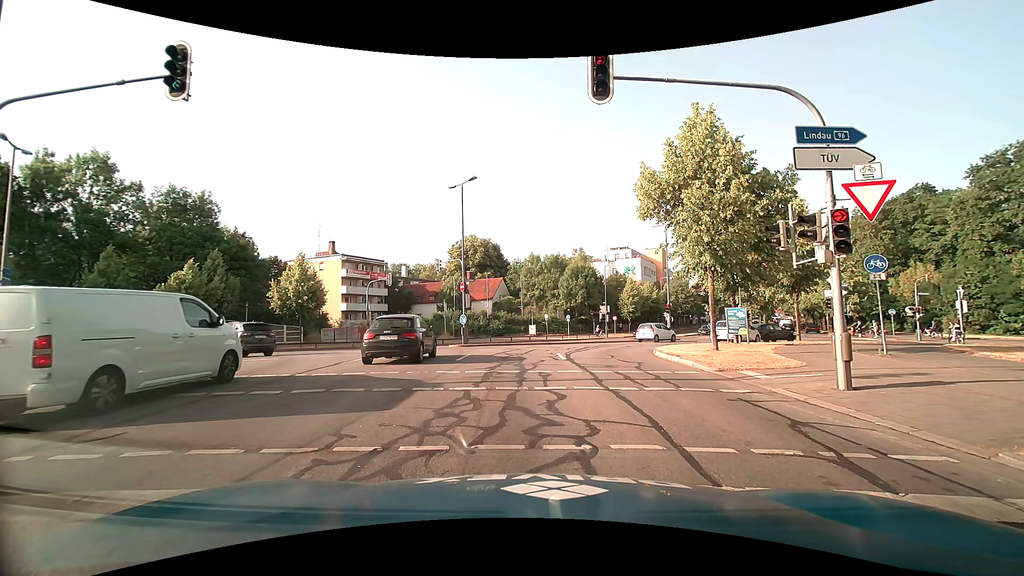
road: secondary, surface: asphalt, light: Day
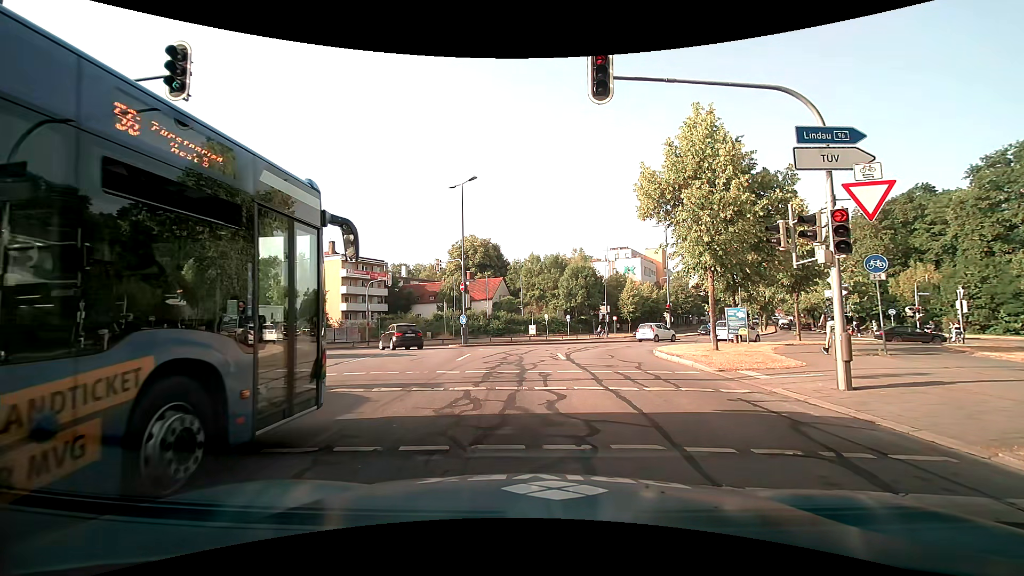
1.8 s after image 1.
(0.0, 0.0) m; 0°
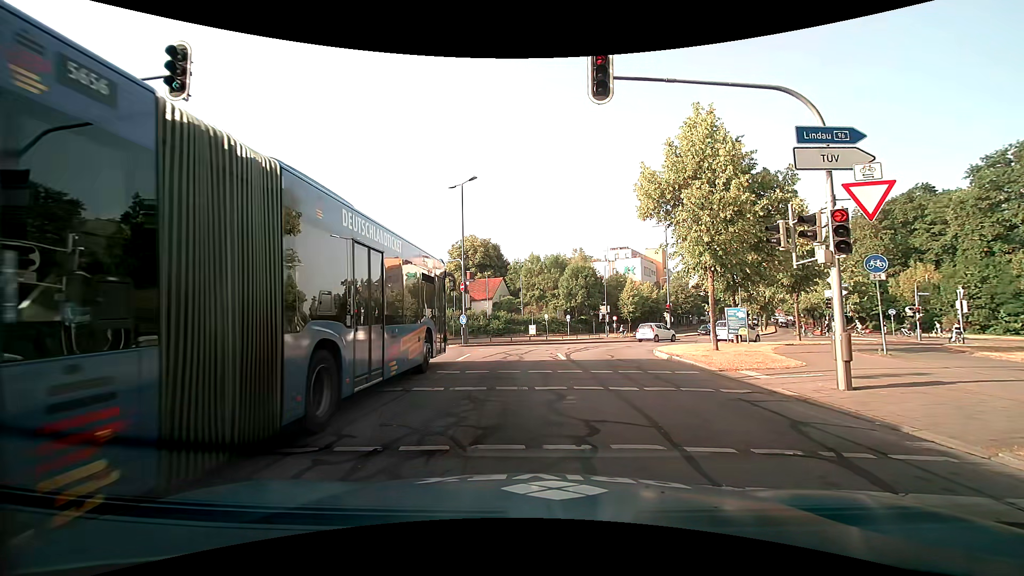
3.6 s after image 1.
(0.0, 0.0) m; 0°
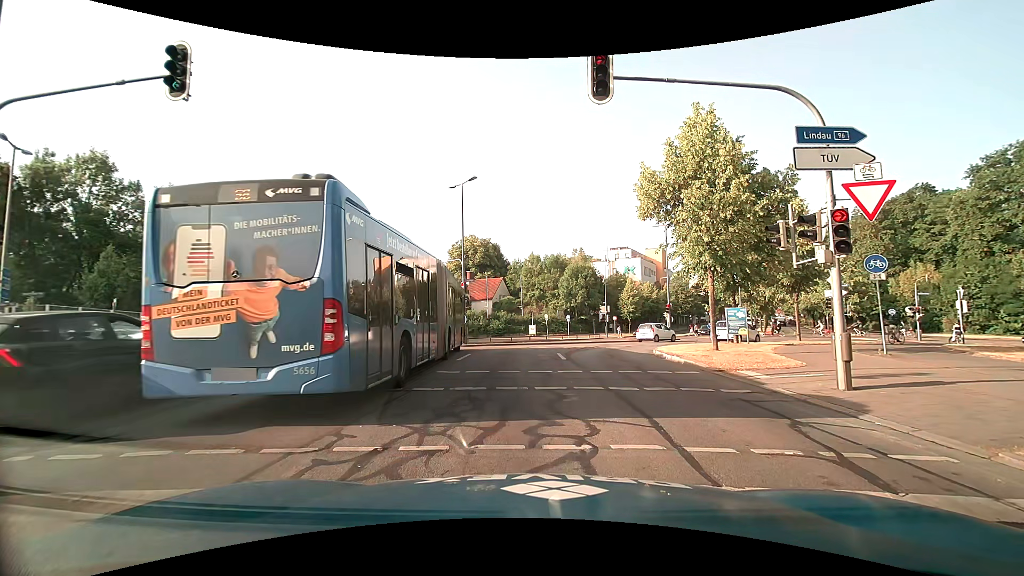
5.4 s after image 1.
(0.0, 0.0) m; 0°
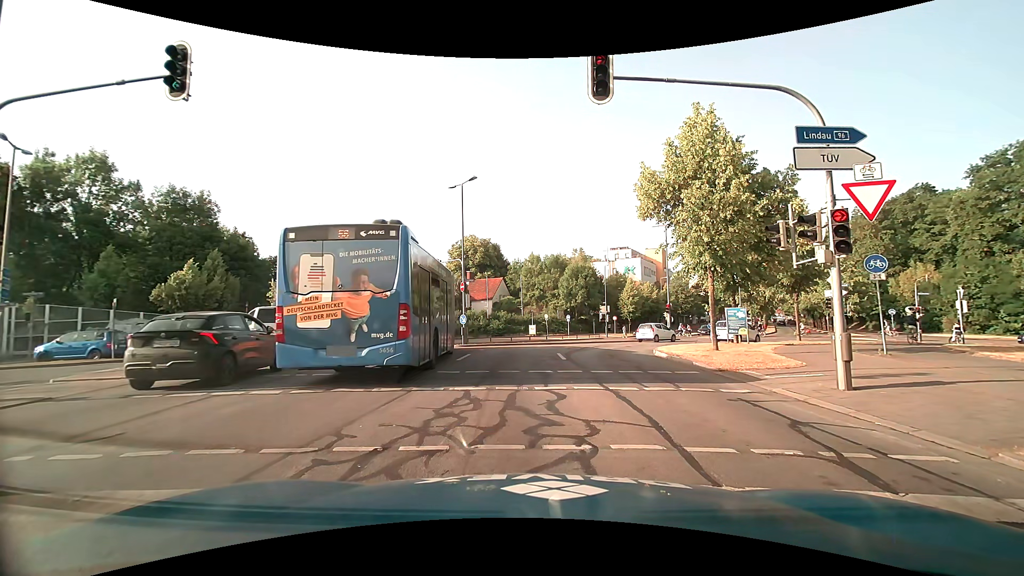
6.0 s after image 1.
(0.0, 0.0) m; 0°
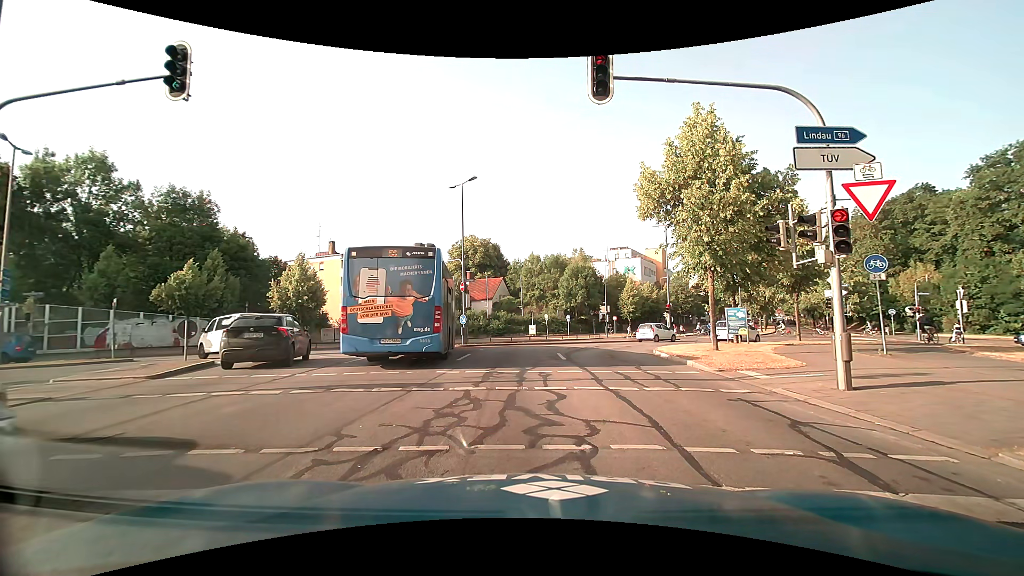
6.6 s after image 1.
(0.0, 0.0) m; 0°
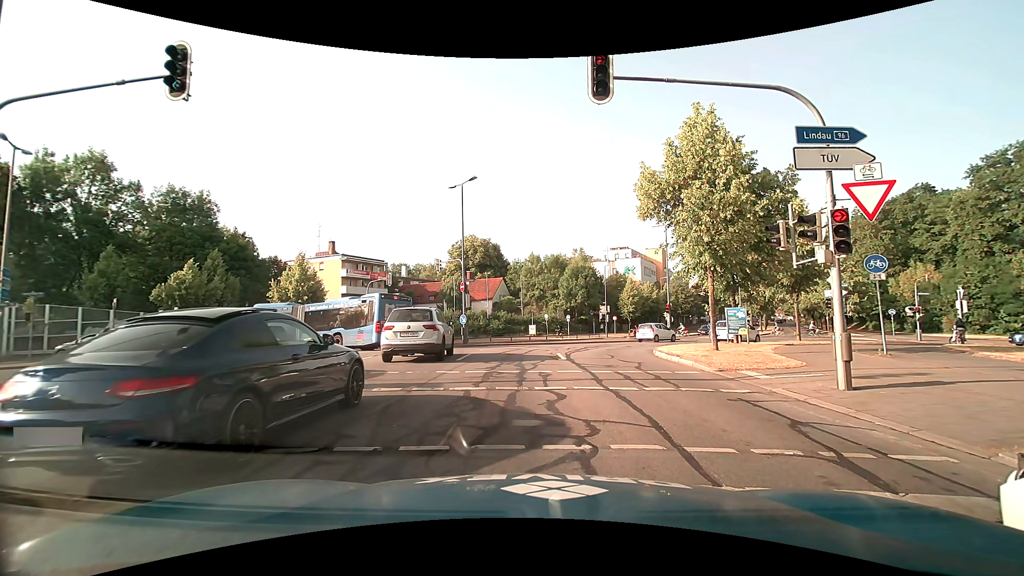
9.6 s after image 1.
(0.0, 0.0) m; 0°
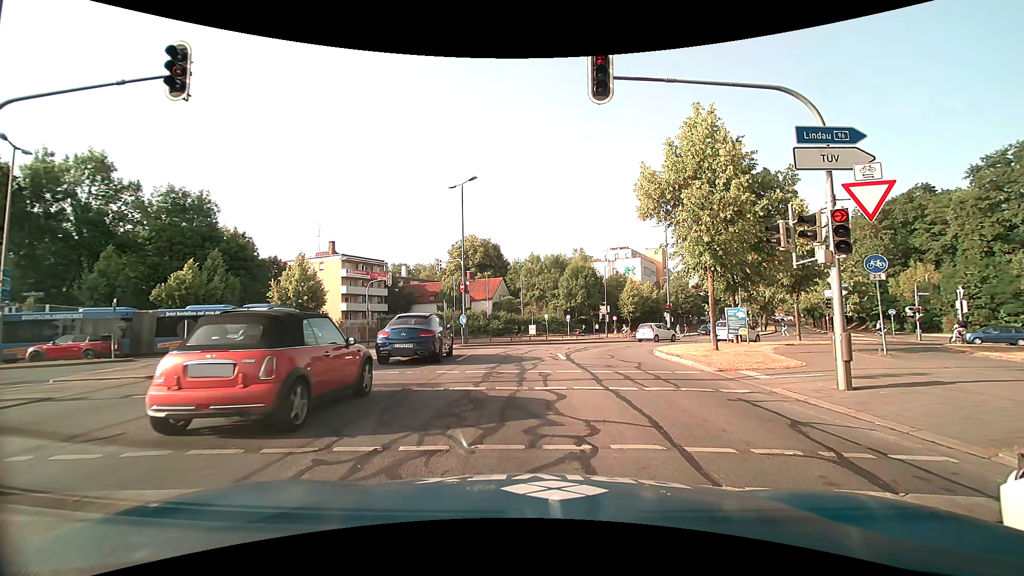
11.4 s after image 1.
(0.0, 0.0) m; 0°
(-1, +10) (-2, +20) (0, +30) (+6, +37) (+13, +44) (+20, +52) (+26, +60) (+31, +68) (+36, +77) (+40, +86) m
